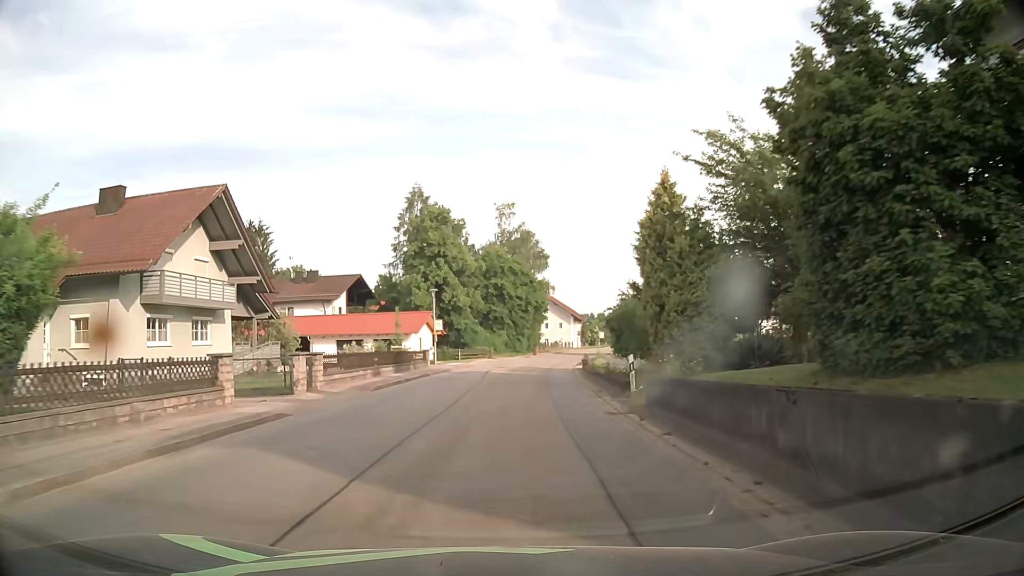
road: tertiary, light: Day
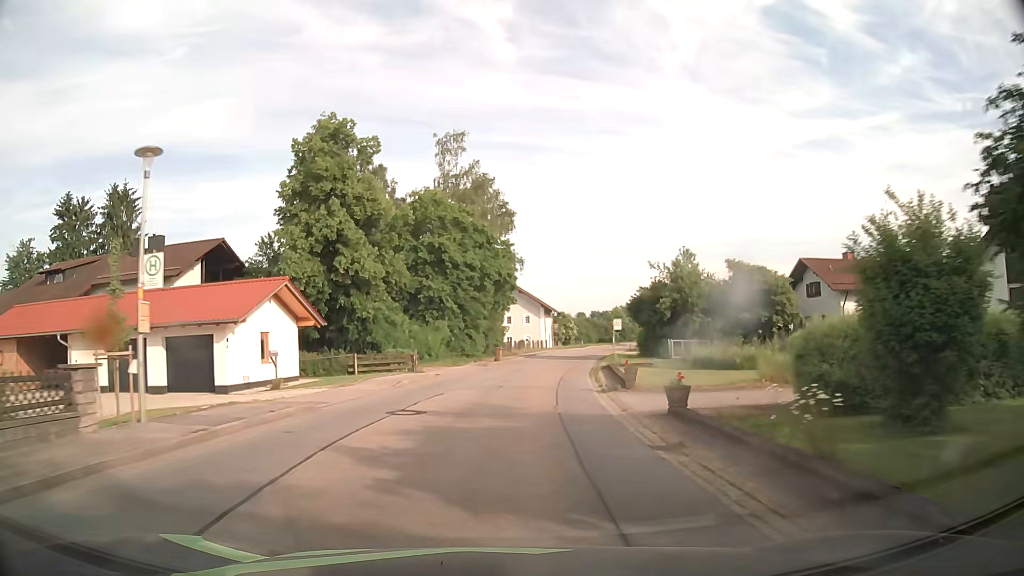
(+0.9, +29.7) m; +3°
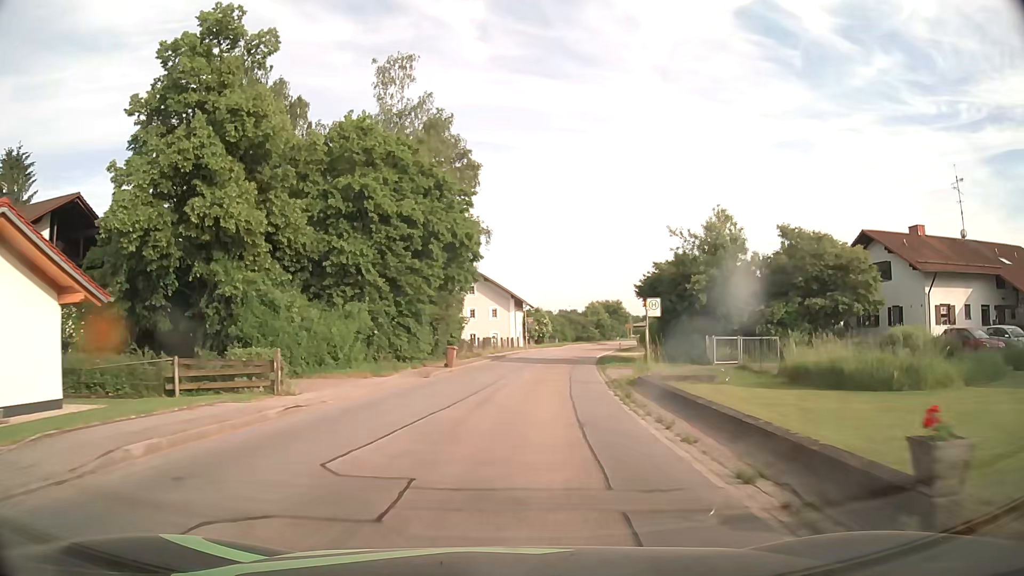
(+0.3, +15.8) m; +3°
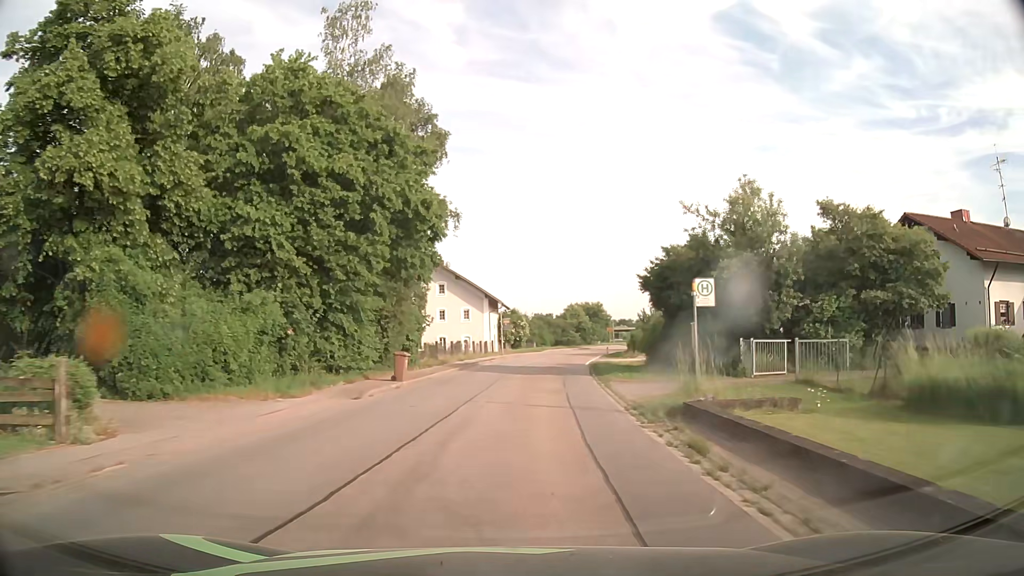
(+0.1, +7.9) m; +2°
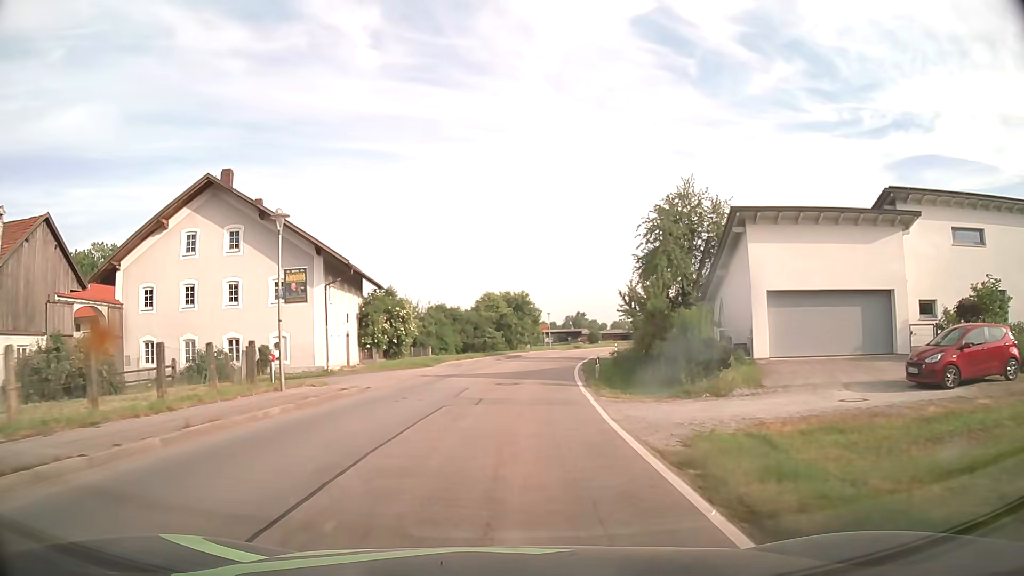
(+2.6, +38.6) m; +7°
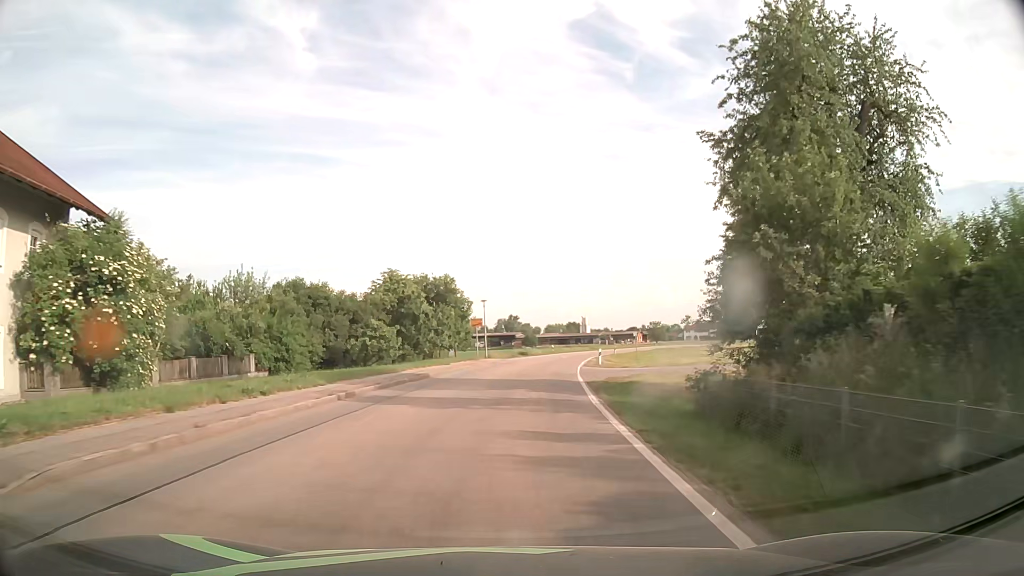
(+1.5, +30.5) m; +6°
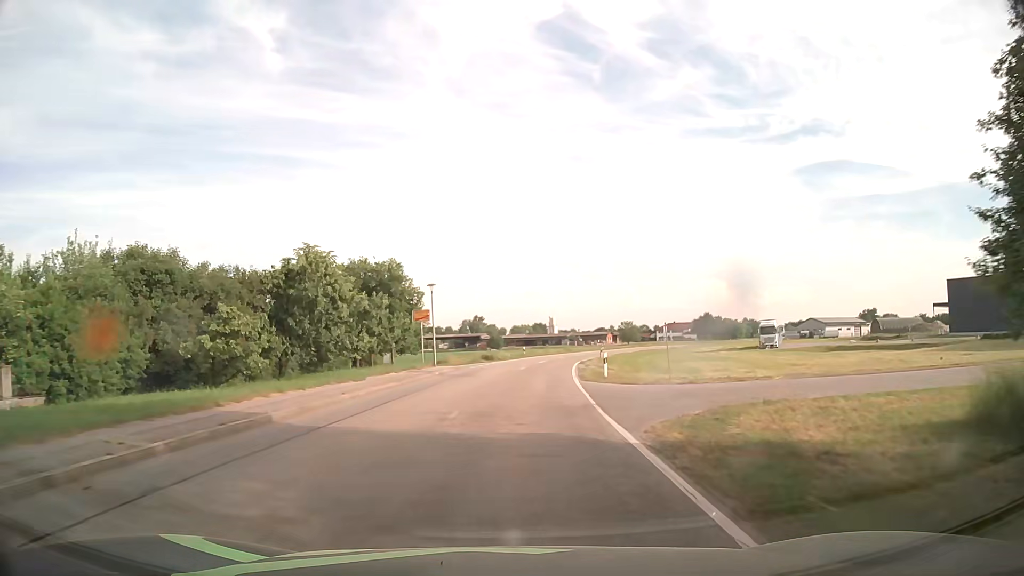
(+0.5, +15.2) m; +3°
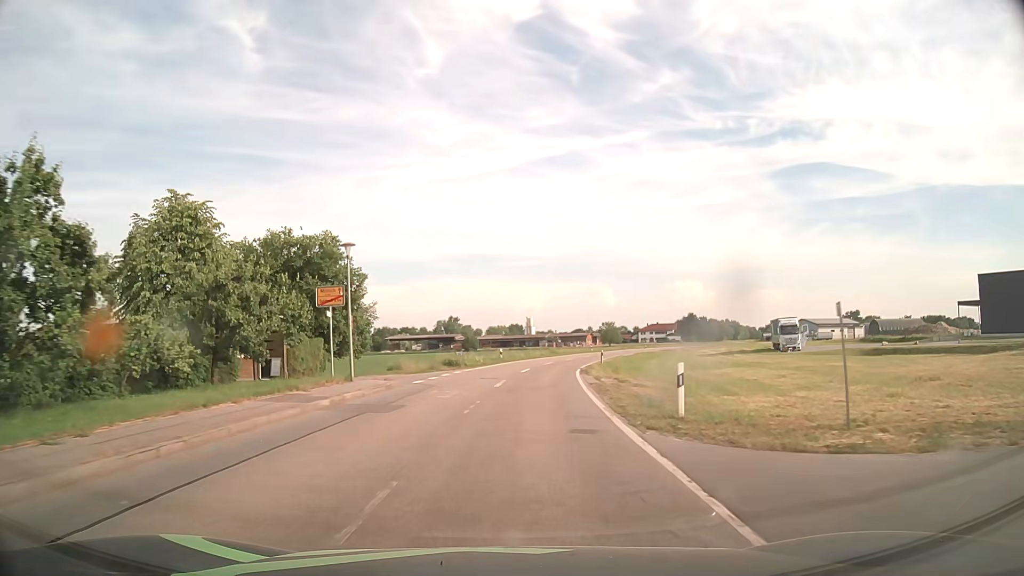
(+0.2, +15.2) m; +2°
(0, +10) (+1, +20) (+1, +30) (+3, +40) (+4, +50) (+6, +60) (+9, +69) (+12, +79) (+15, +88) (+18, +98) m
